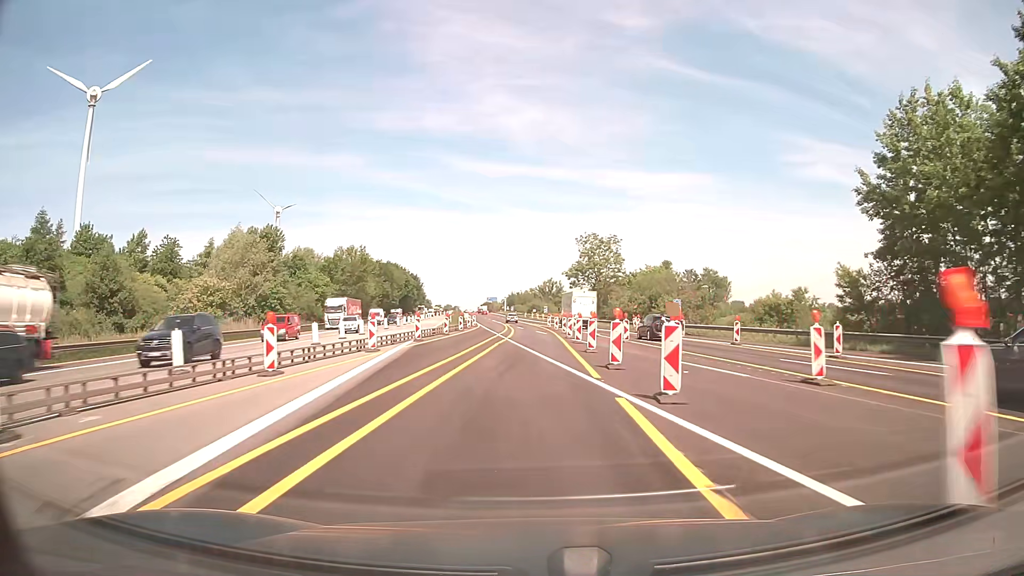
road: motorway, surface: asphalt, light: Day
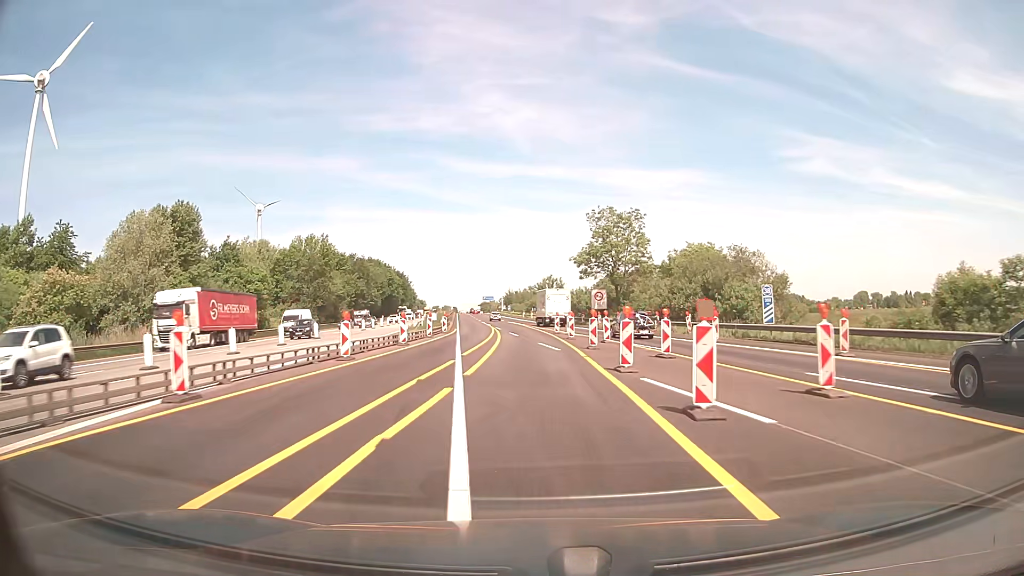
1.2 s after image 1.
(+0.1, +25.0) m; 0°
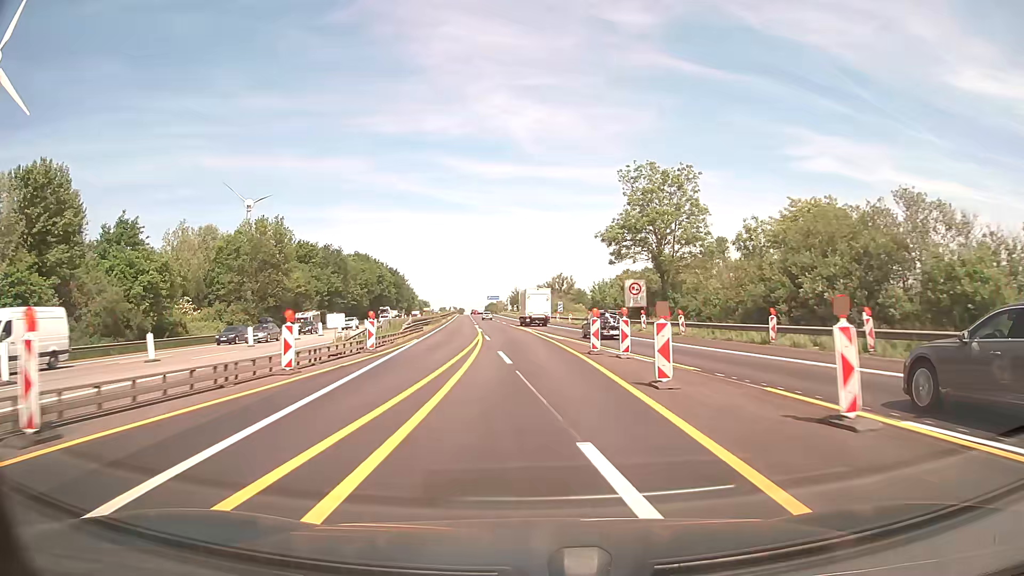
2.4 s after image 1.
(-0.2, +25.0) m; -1°
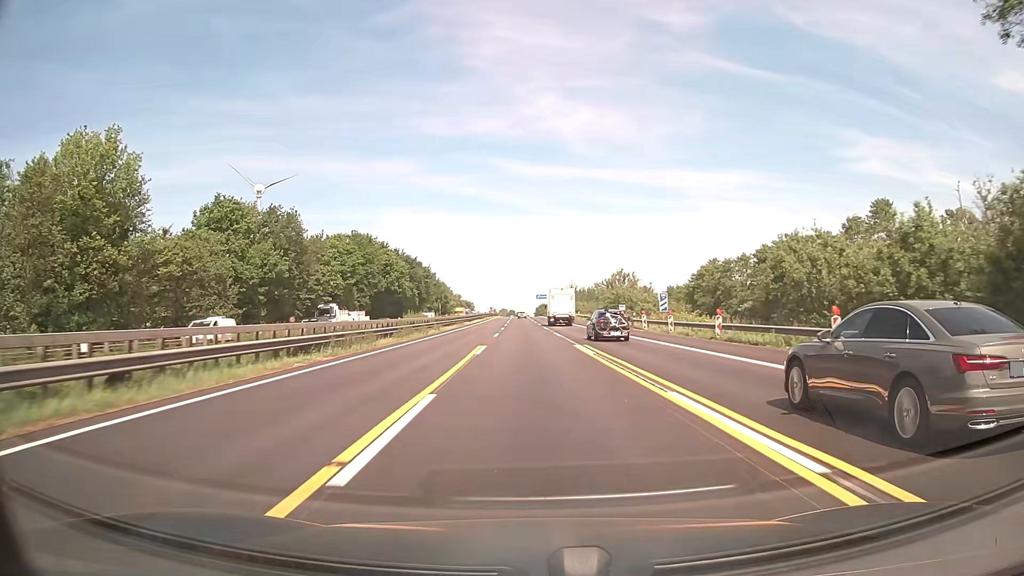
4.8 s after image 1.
(-2.1, +49.9) m; -4°
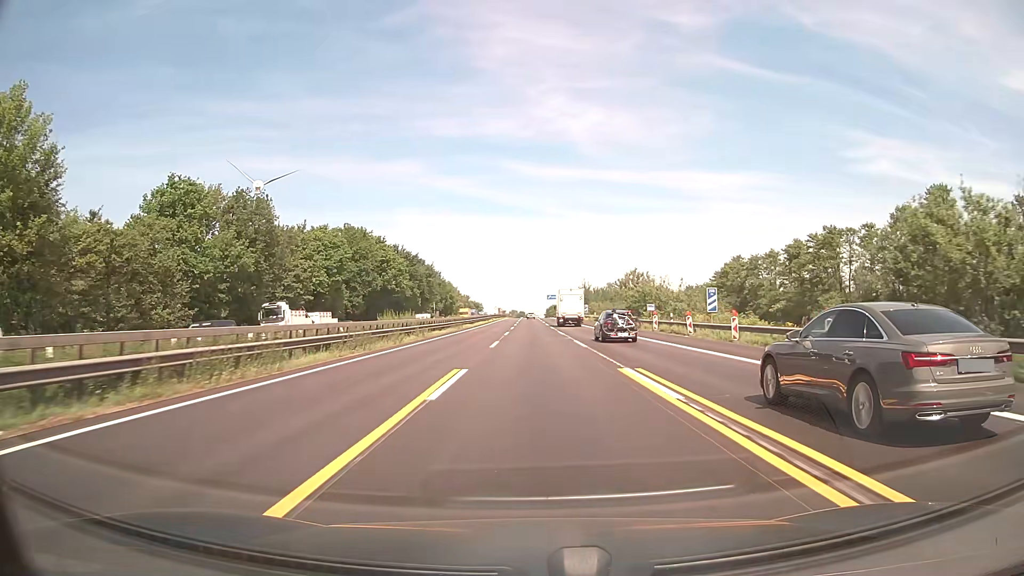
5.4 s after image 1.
(-0.1, +12.5) m; -1°
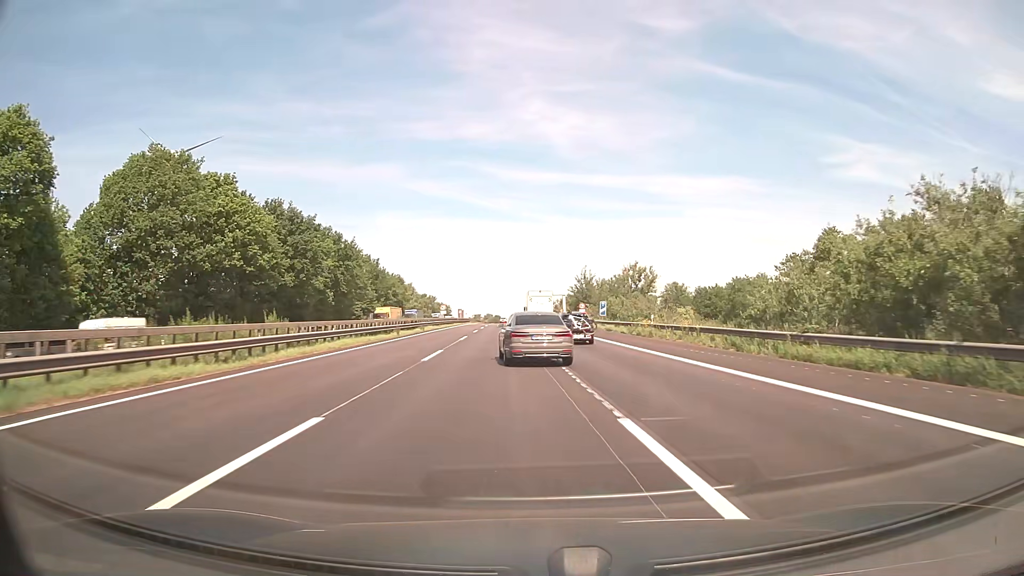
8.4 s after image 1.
(+0.3, +62.4) m; +2°
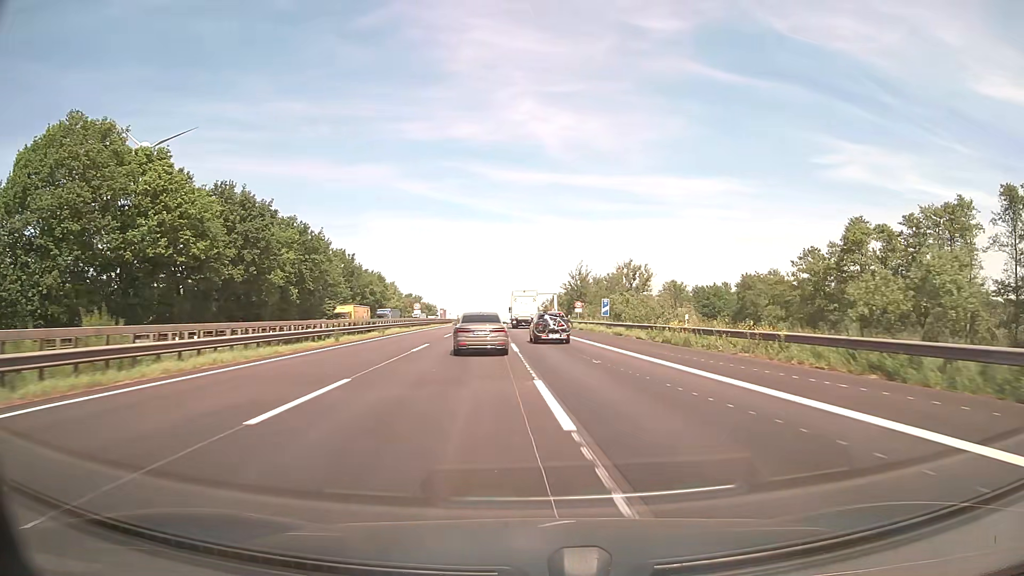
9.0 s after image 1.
(+0.1, +12.7) m; +1°
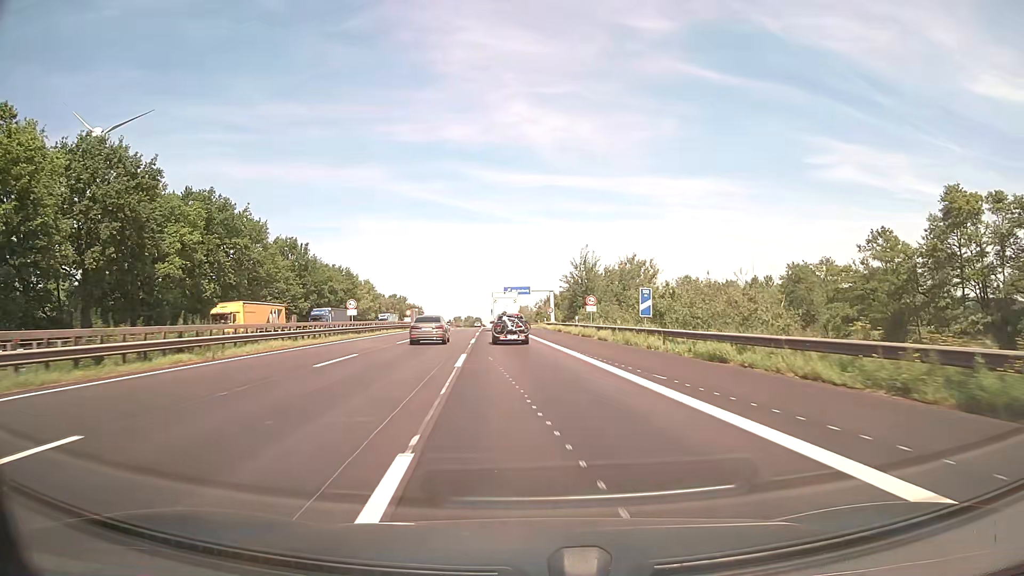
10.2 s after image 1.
(+0.3, +25.8) m; +1°
(0, +10) (0, +20) (-1, +30) (-1, +40) (-2, +50) (-2, +60) (-3, +70) (-3, +80) (-4, +90) (-4, +100) m
